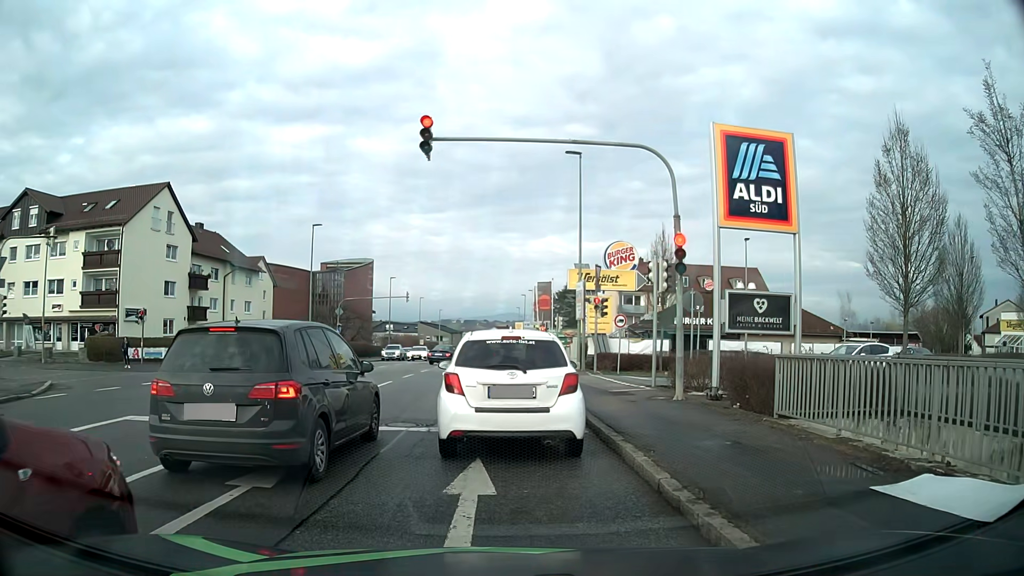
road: tertiary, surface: asphalt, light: Day
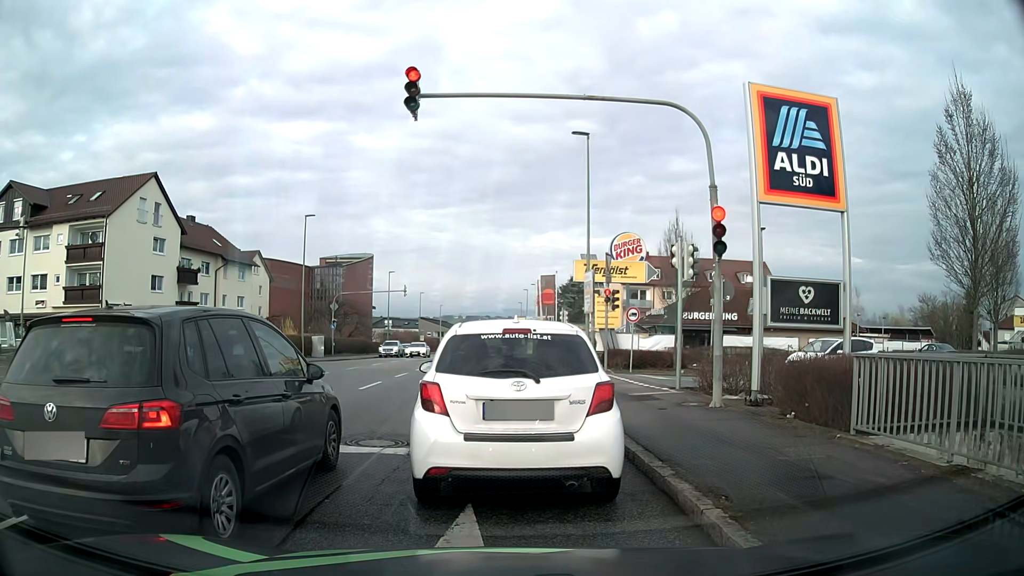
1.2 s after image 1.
(0.0, +2.3) m; +2°
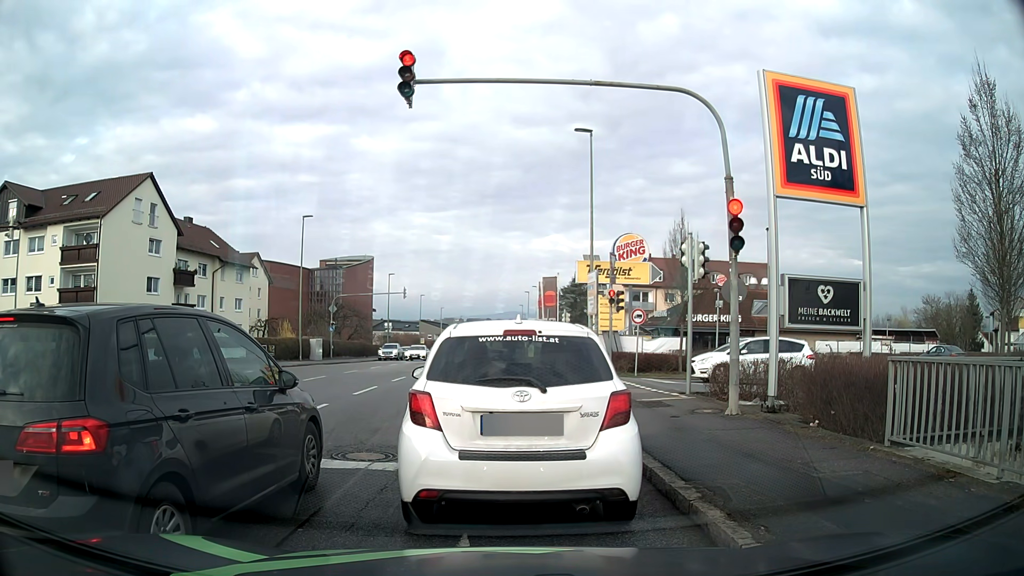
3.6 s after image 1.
(0.0, +0.8) m; 0°
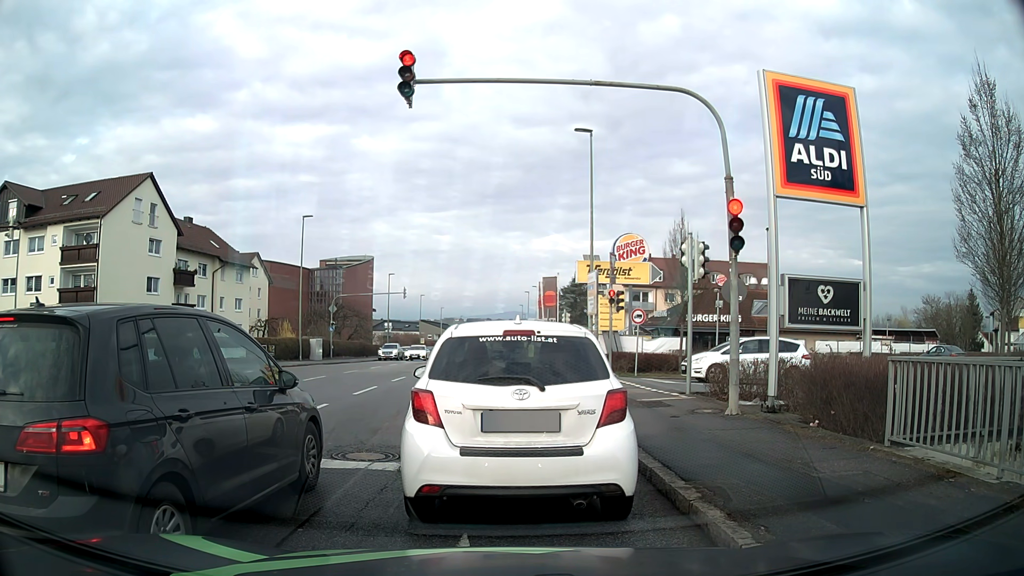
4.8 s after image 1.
(0.0, 0.0) m; 0°
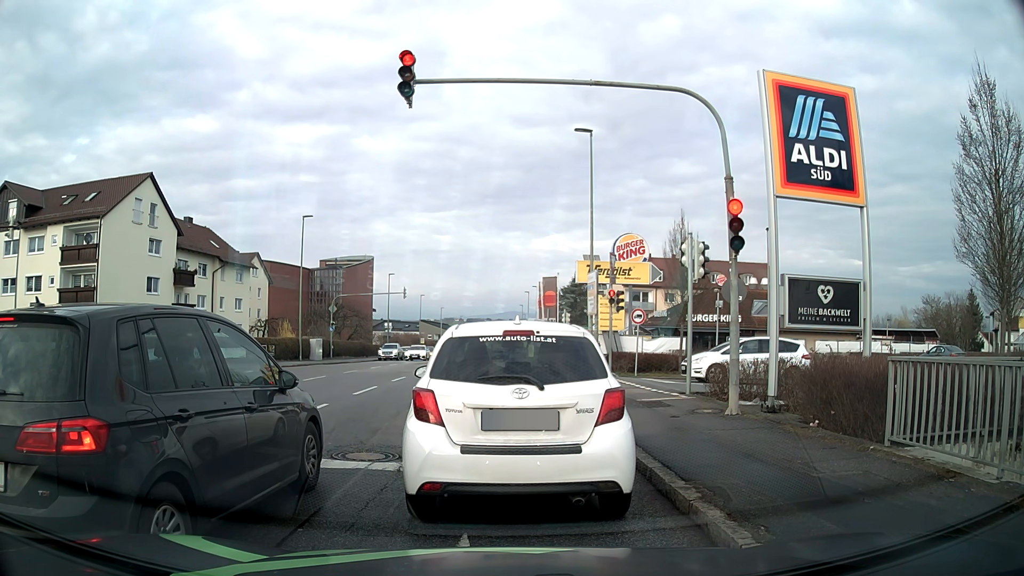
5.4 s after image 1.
(0.0, 0.0) m; 0°
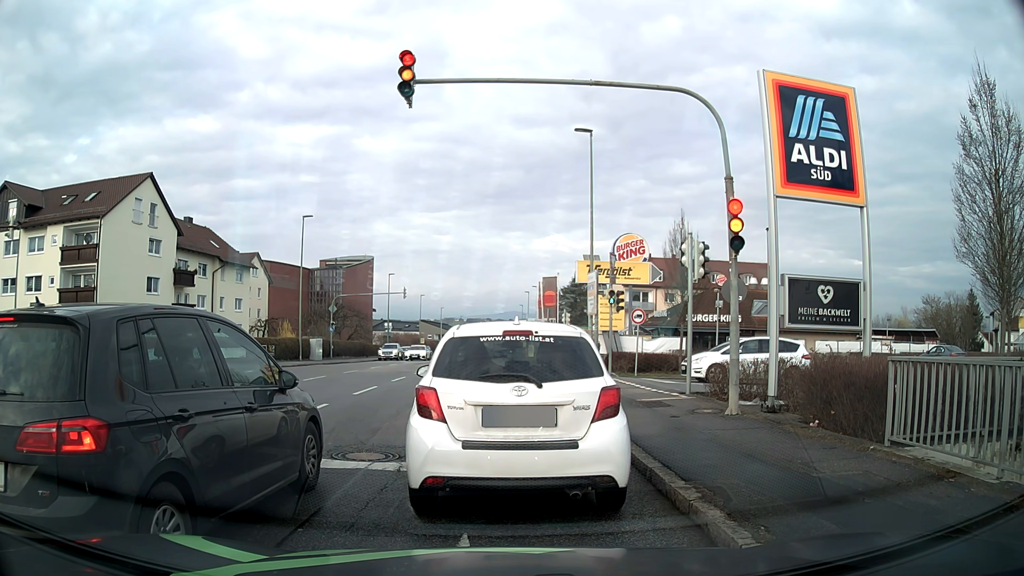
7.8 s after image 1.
(0.0, 0.0) m; 0°
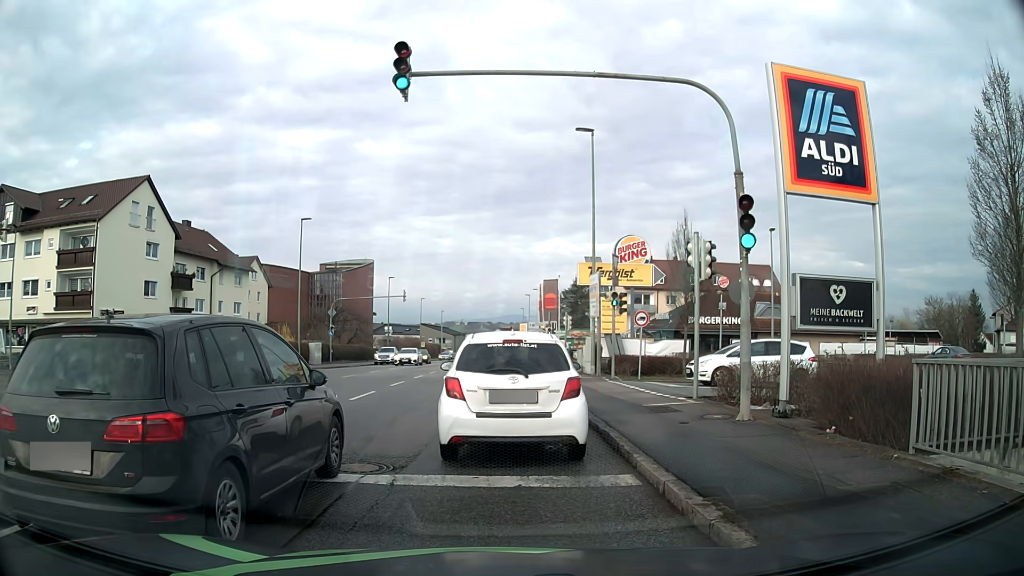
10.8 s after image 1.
(0.0, +0.5) m; 0°
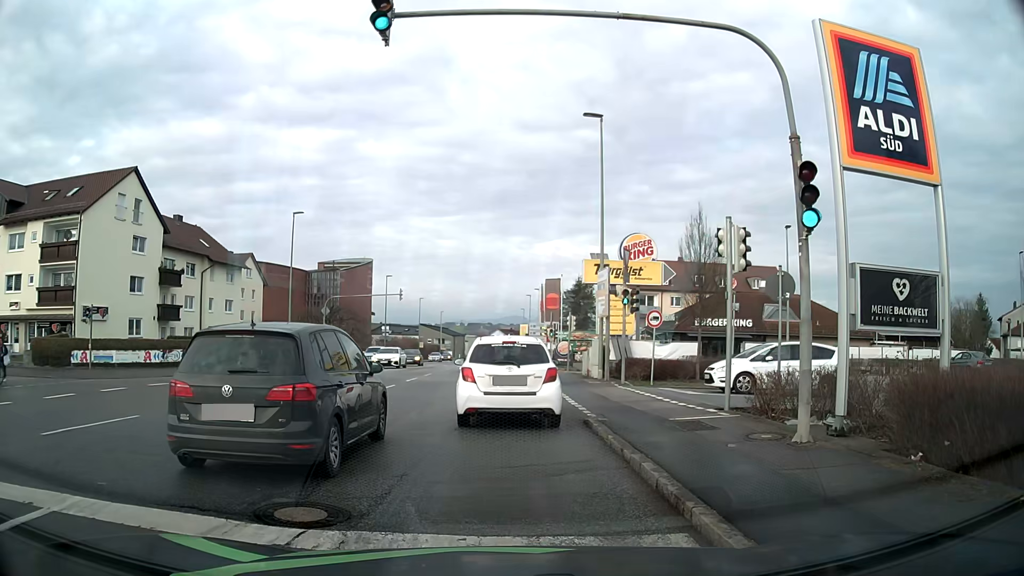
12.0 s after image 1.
(-0.1, +2.4) m; -3°
(0, +10) (0, +20) (0, +30) (0, +40) (0, +50) (0, +60) (0, +70) (-1, +80) (-1, +90) (-2, +100) m
